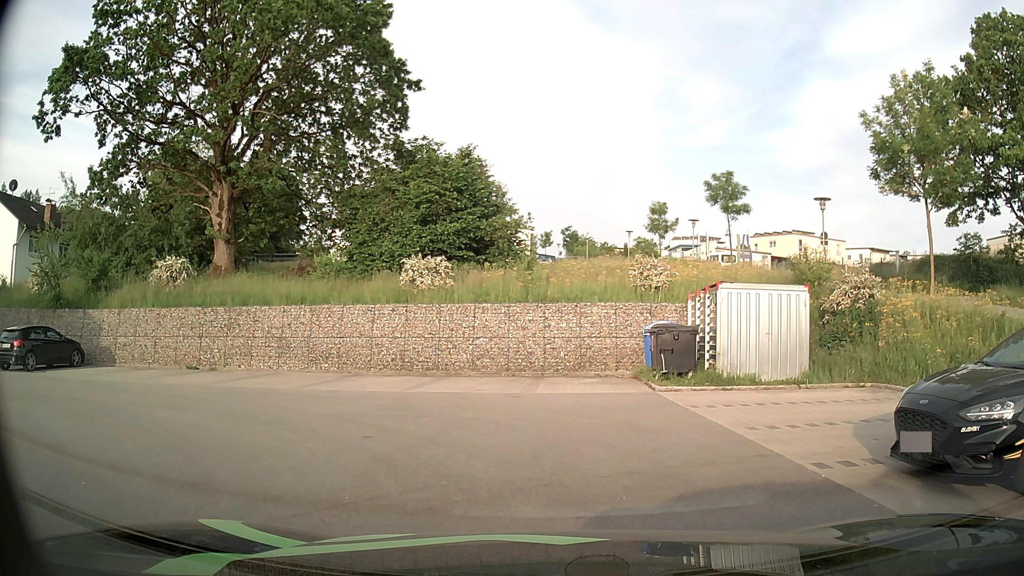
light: Day
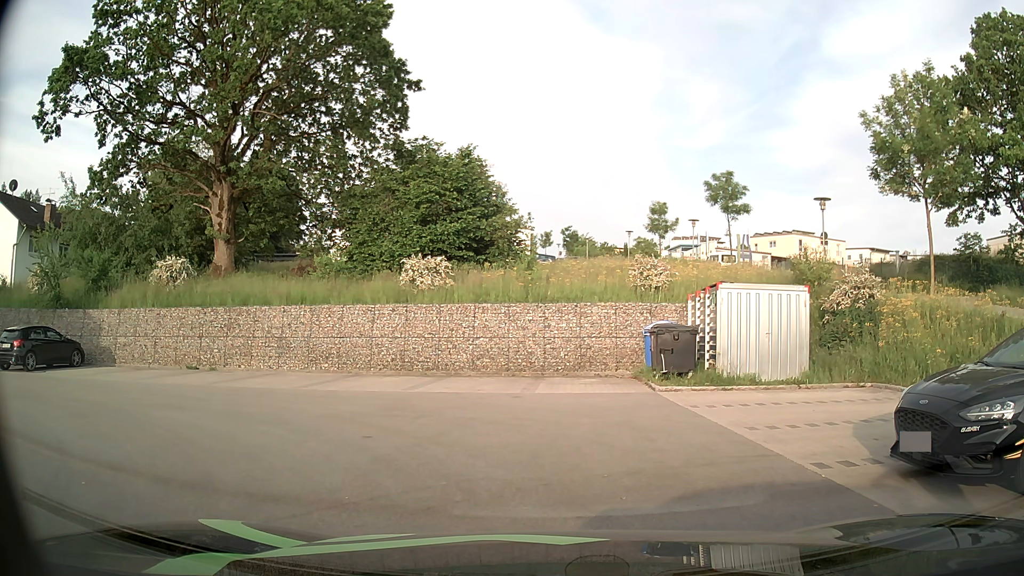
(0.0, 0.0) m; 0°
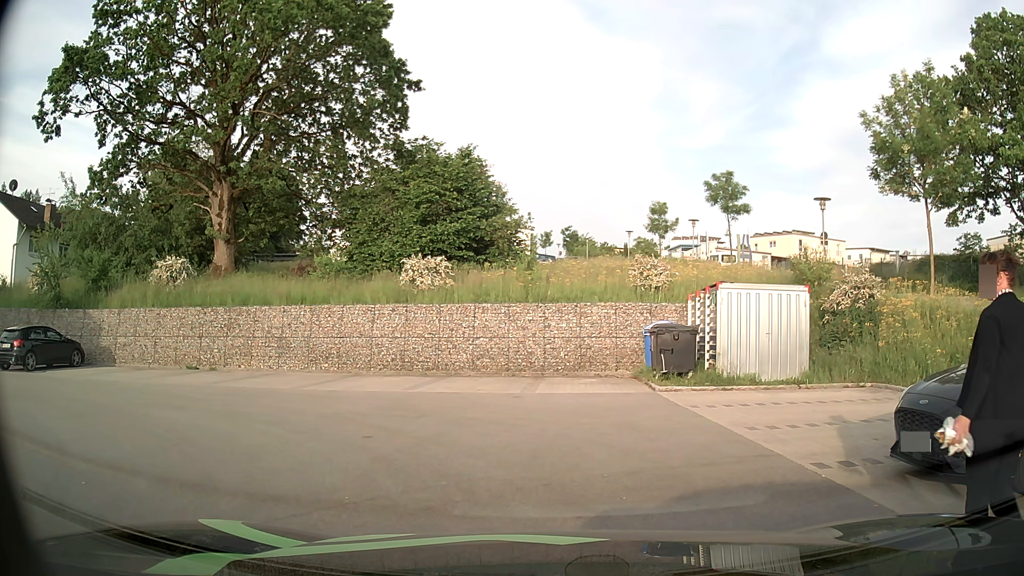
(0.0, 0.0) m; 0°
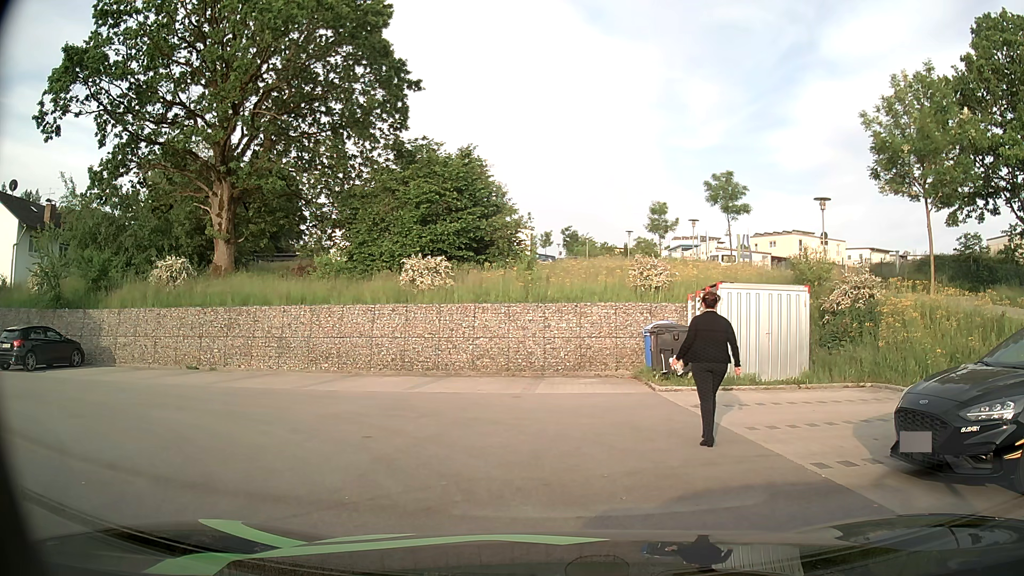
(0.0, 0.0) m; 0°
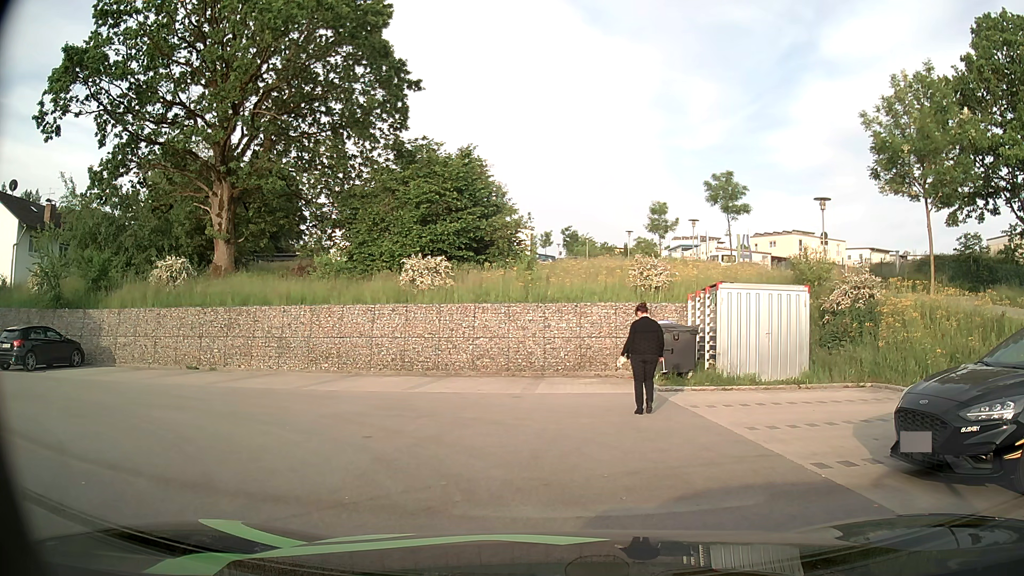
(0.0, 0.0) m; 0°
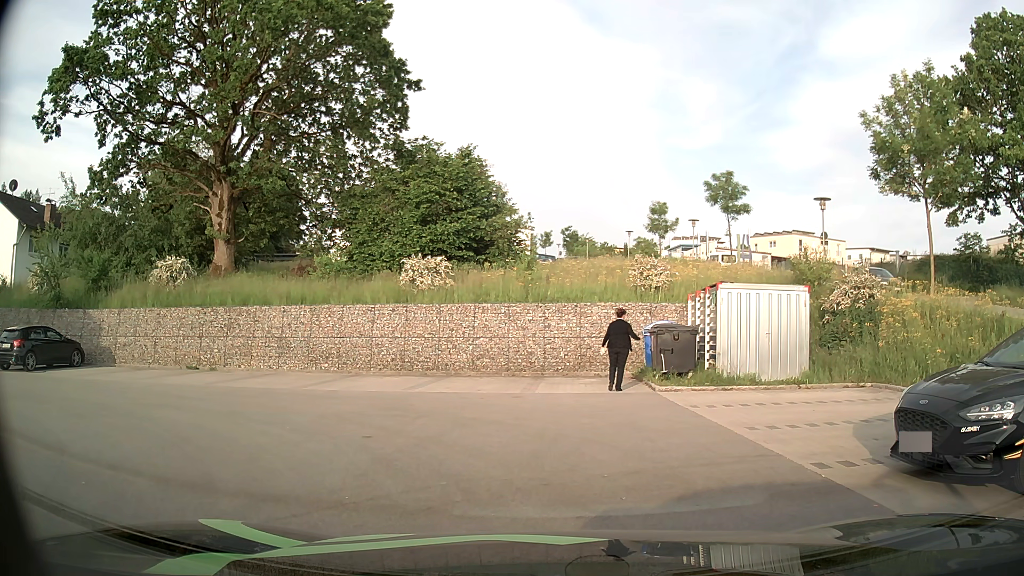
(0.0, 0.0) m; 0°
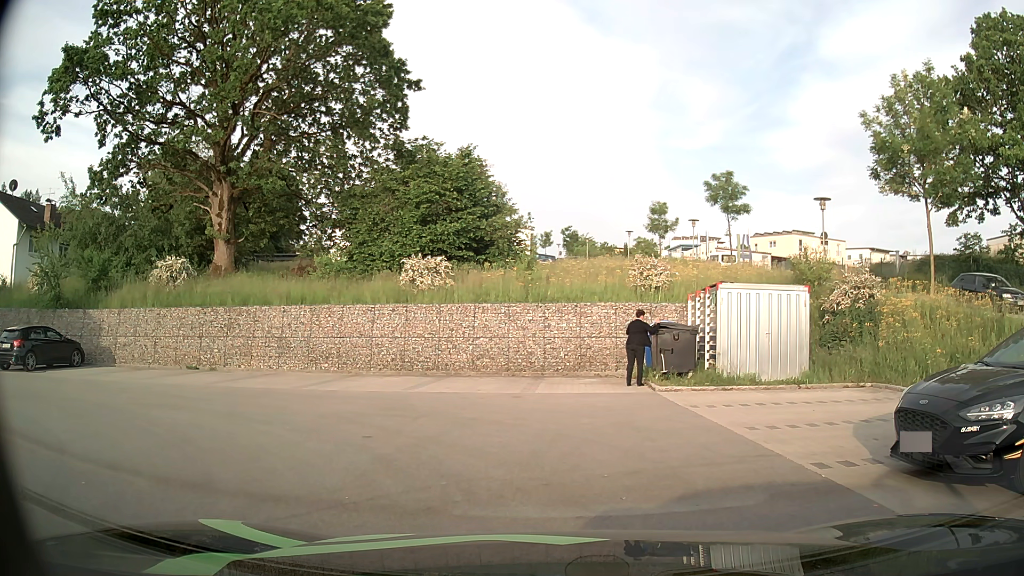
(0.0, 0.0) m; 0°
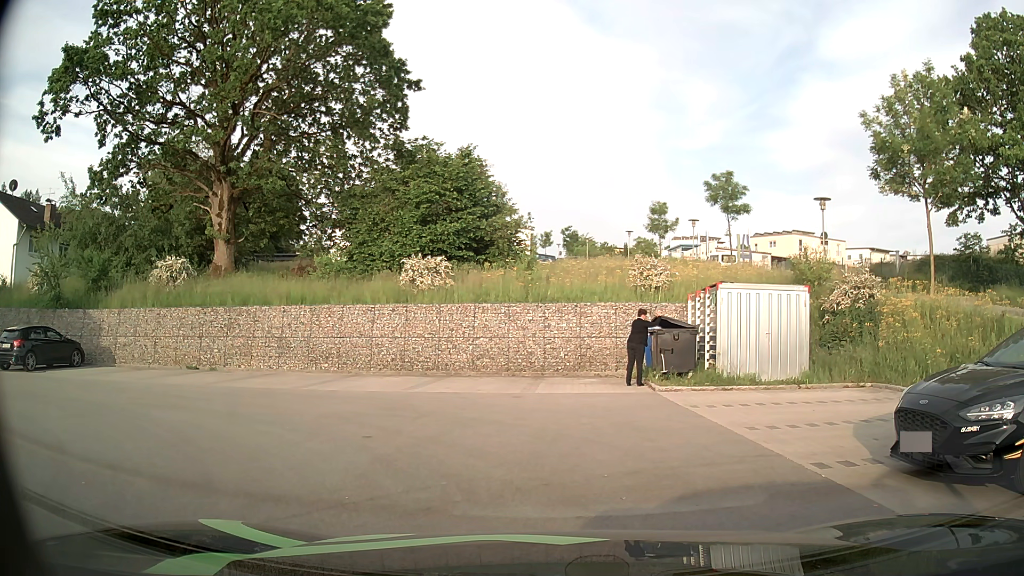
(0.0, 0.0) m; 0°
